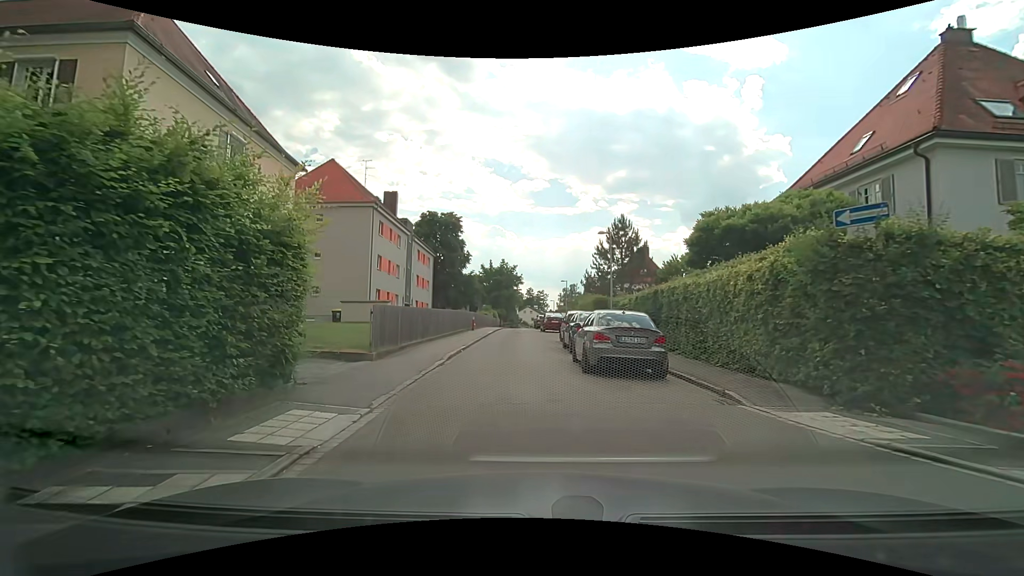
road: residential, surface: paved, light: Day
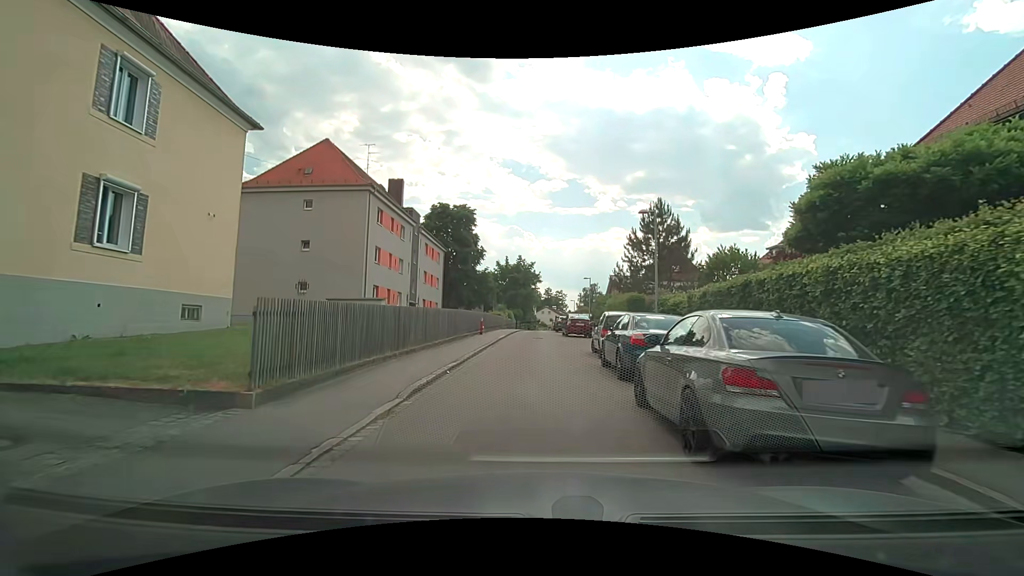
(-0.1, +6.3) m; -2°
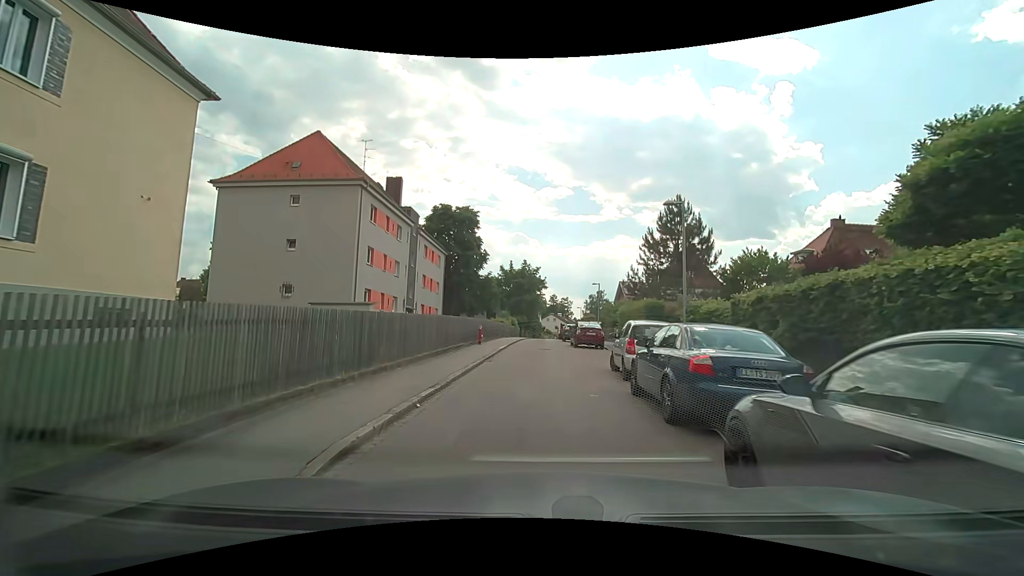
(0.0, +3.4) m; -1°
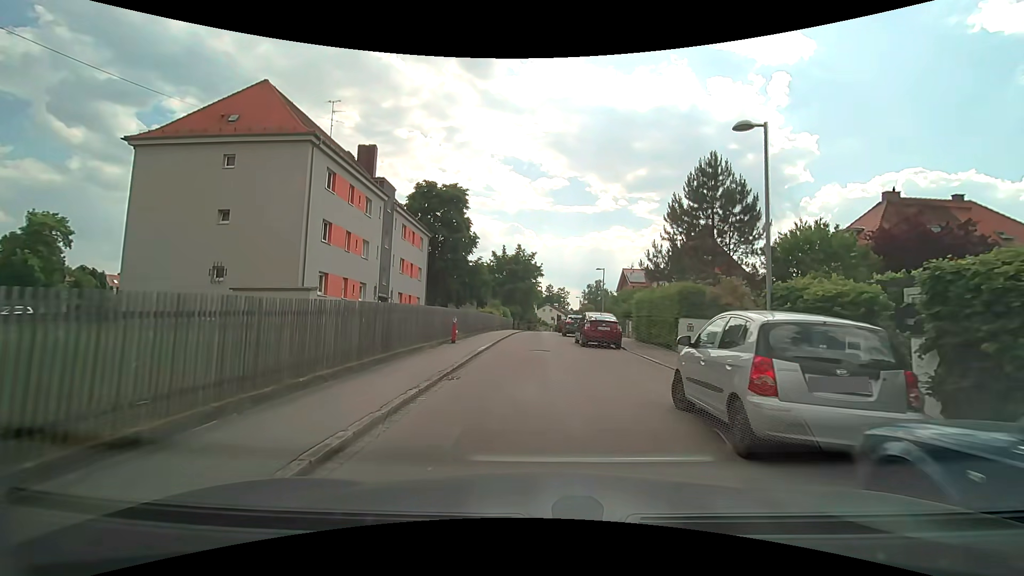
(+0.2, +7.3) m; +2°
